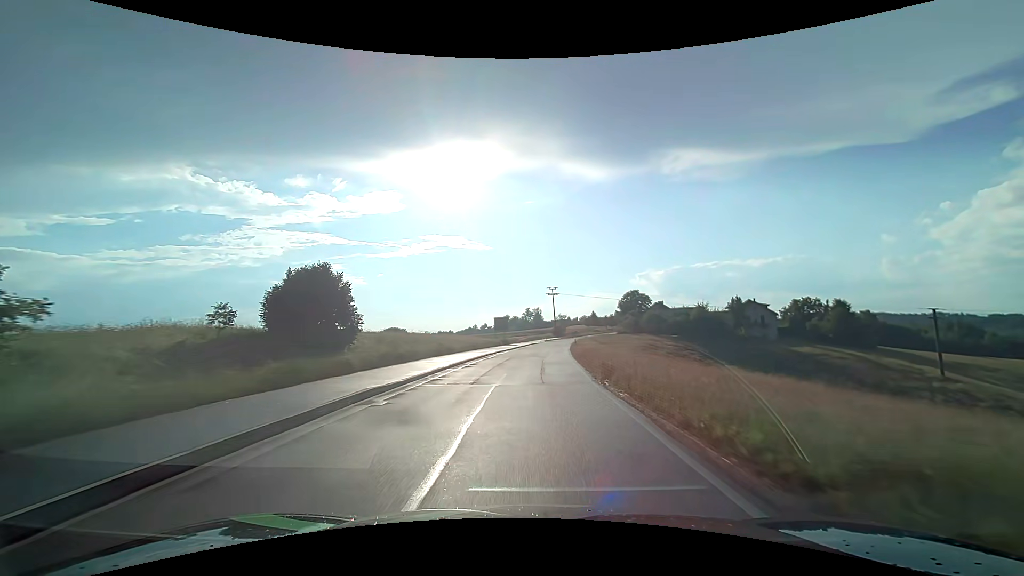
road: tertiary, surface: asphalt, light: Day
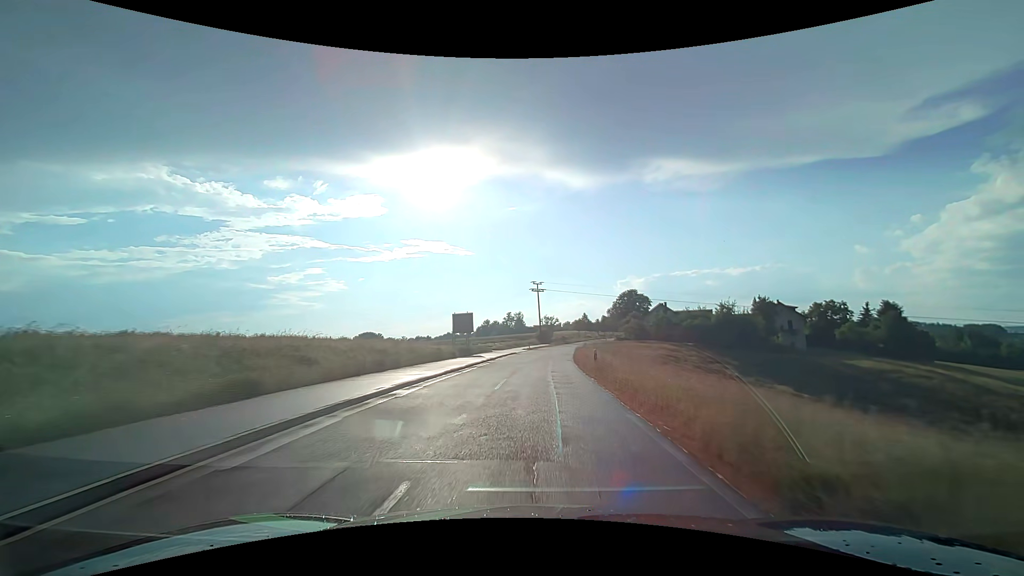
(+0.5, +25.9) m; +2°
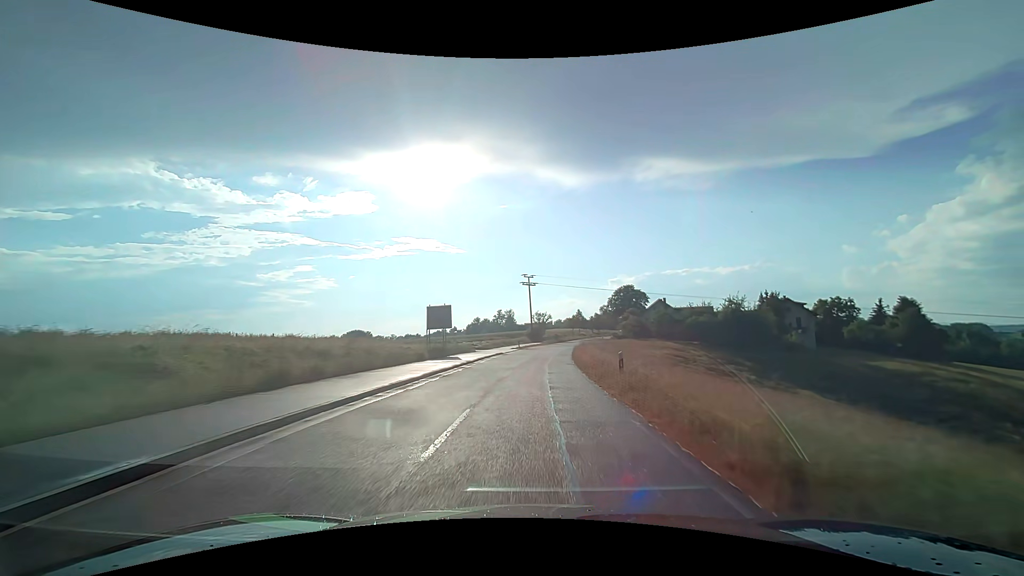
(+0.1, +8.5) m; +1°
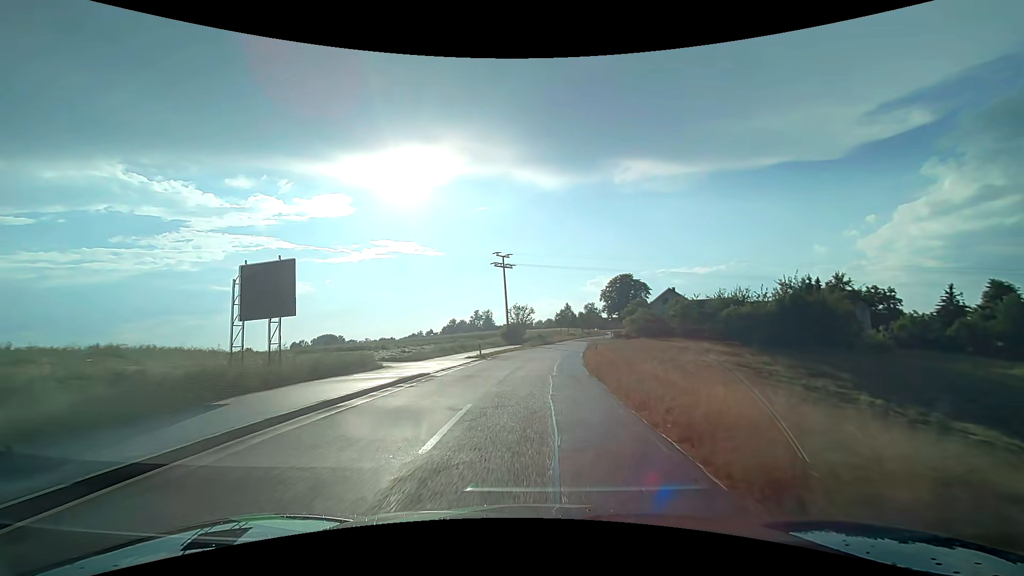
(+0.4, +25.7) m; +2°
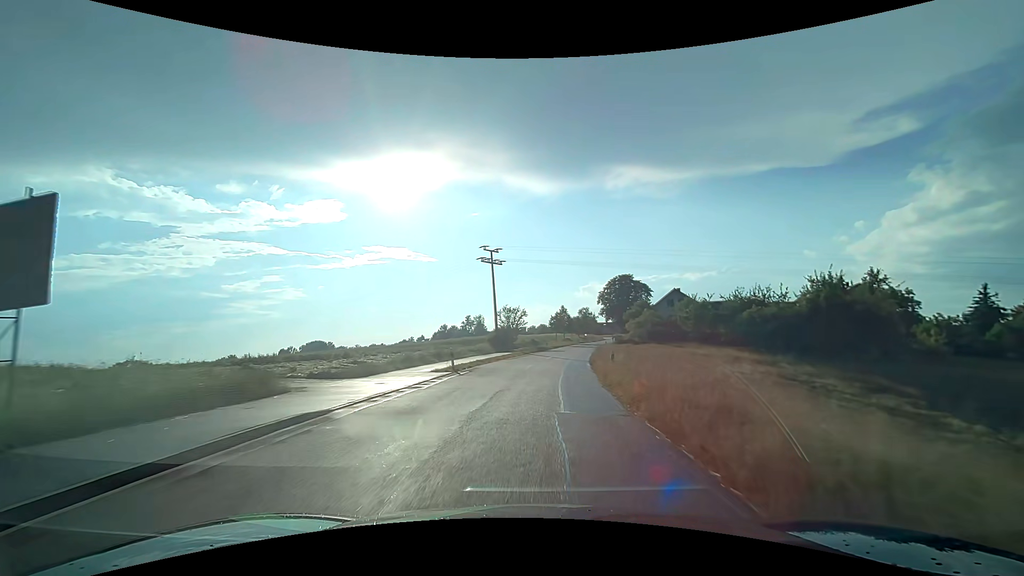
(0.0, +8.7) m; +1°
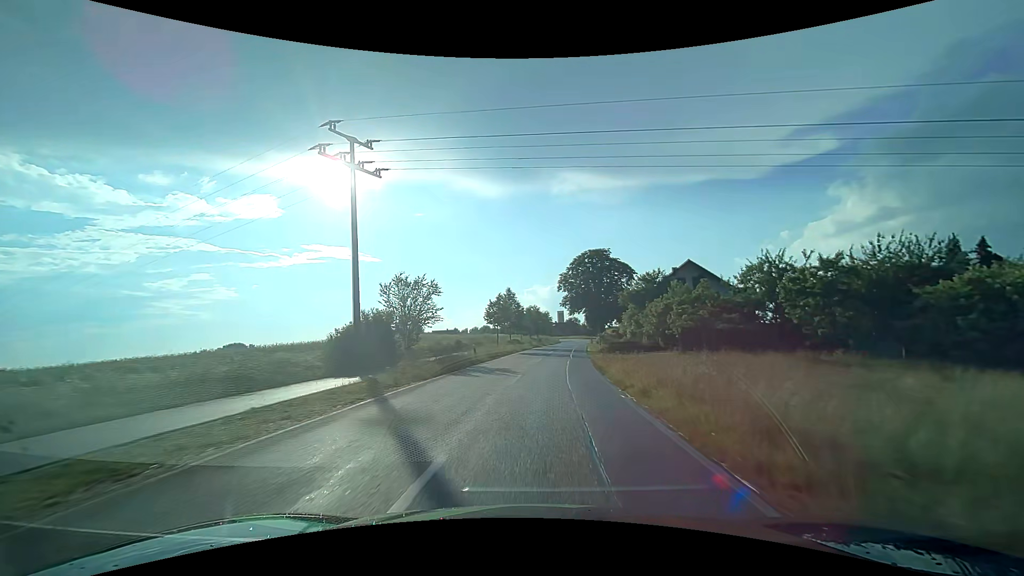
(+1.7, +34.8) m; +6°
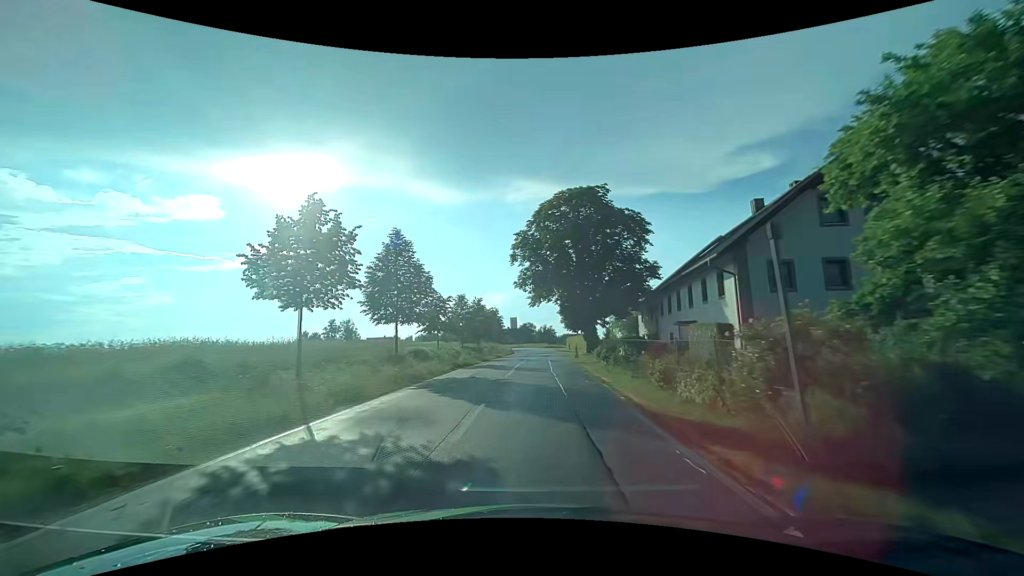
(+1.9, +34.8) m; +6°
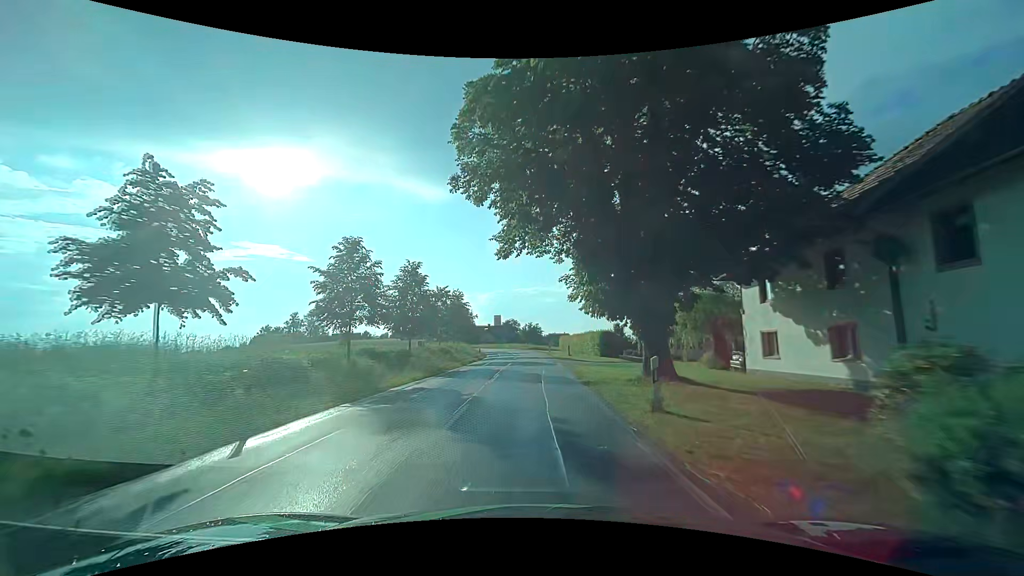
(+0.6, +25.9) m; +2°
(0, +10) (0, +20) (0, +30) (0, +40) (0, +50) (-1, +60) (-2, +70) (-3, +80) (-5, +90) (-8, +99) m
